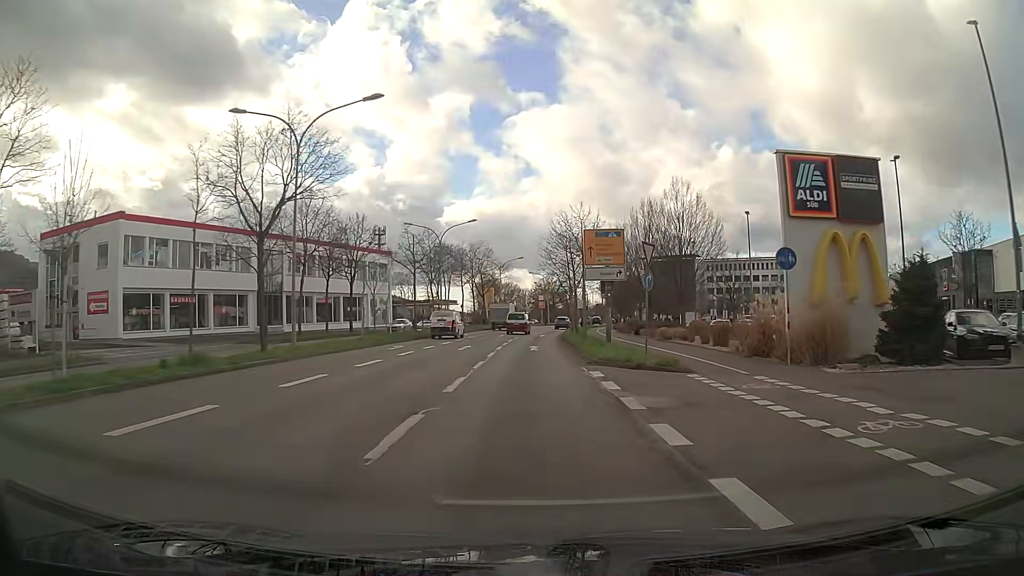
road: primary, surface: asphalt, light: Day
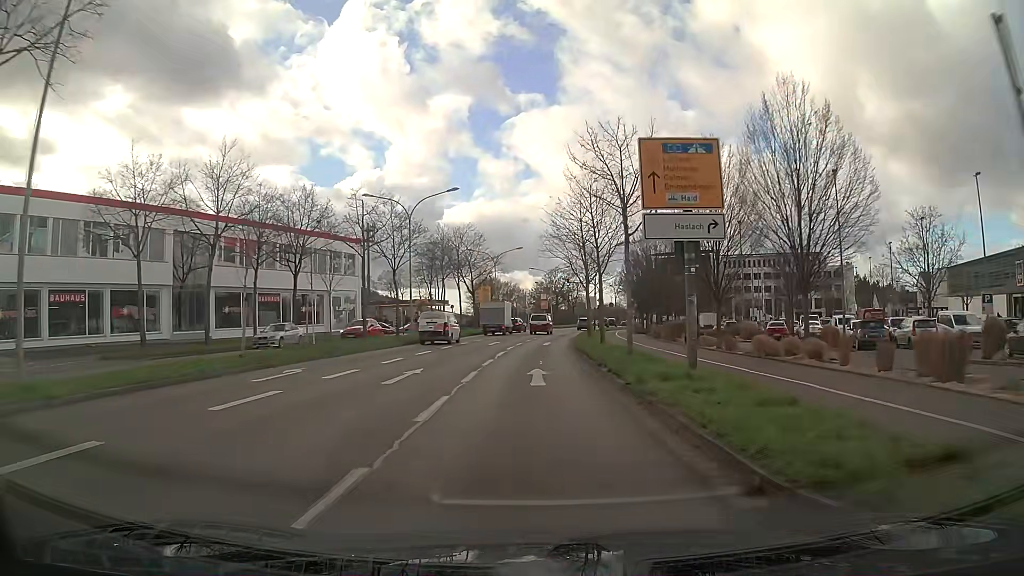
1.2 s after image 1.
(0.0, +15.5) m; 0°
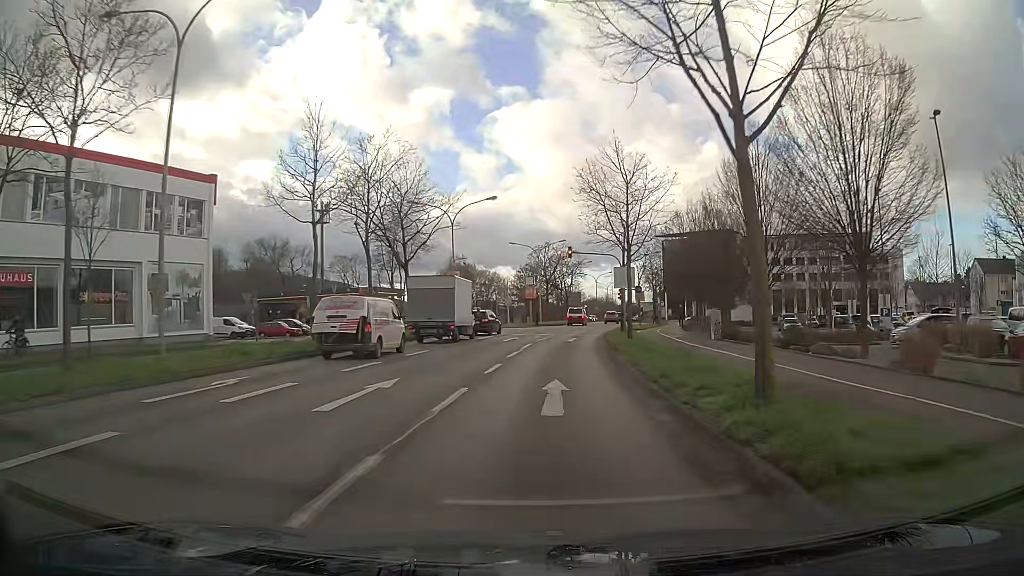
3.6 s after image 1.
(+0.3, +30.1) m; +1°
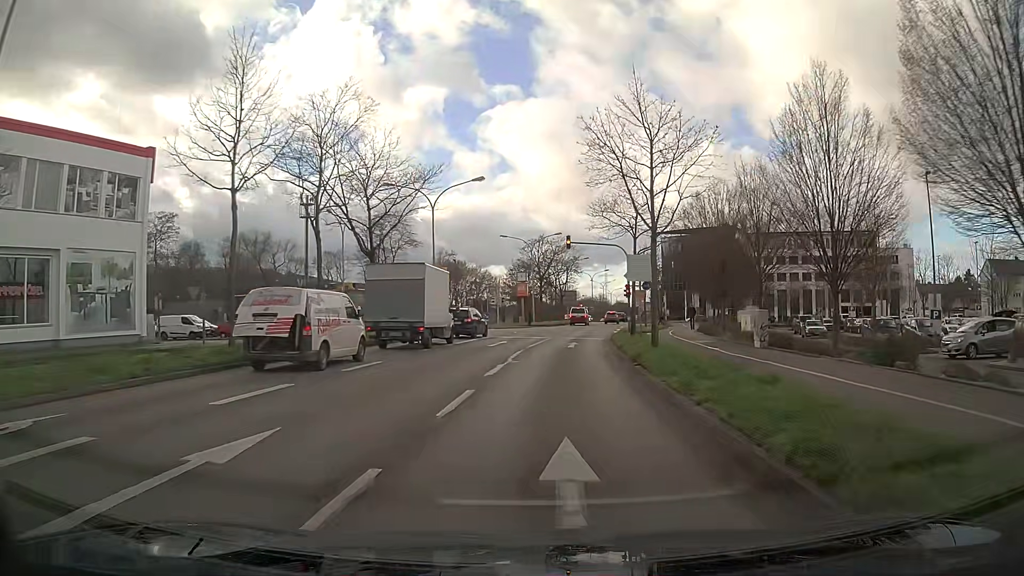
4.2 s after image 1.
(0.0, +6.5) m; +1°
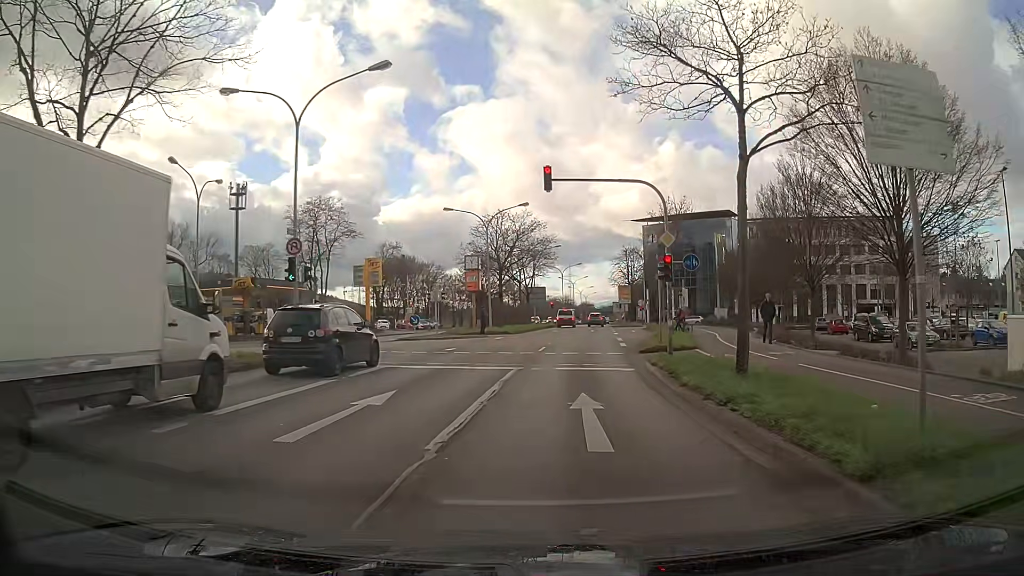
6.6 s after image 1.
(+0.5, +20.0) m; +3°
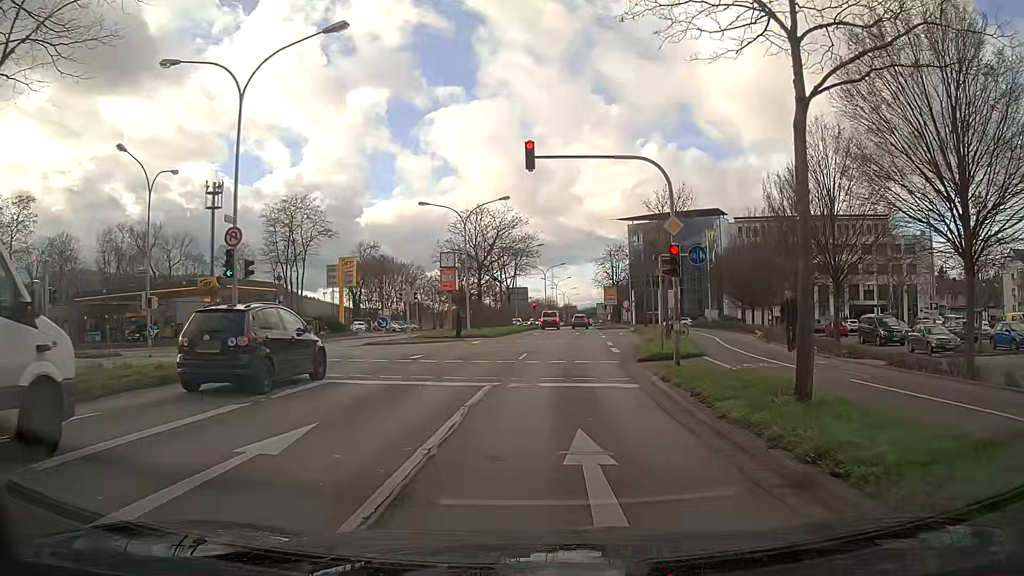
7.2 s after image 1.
(0.0, +3.5) m; +2°
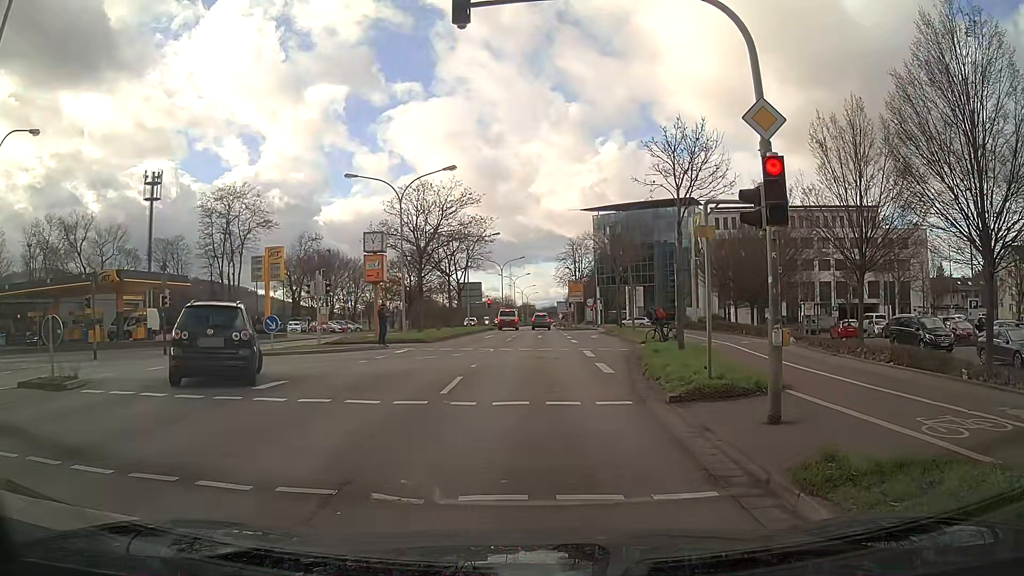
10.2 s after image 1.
(+0.2, +9.3) m; +2°
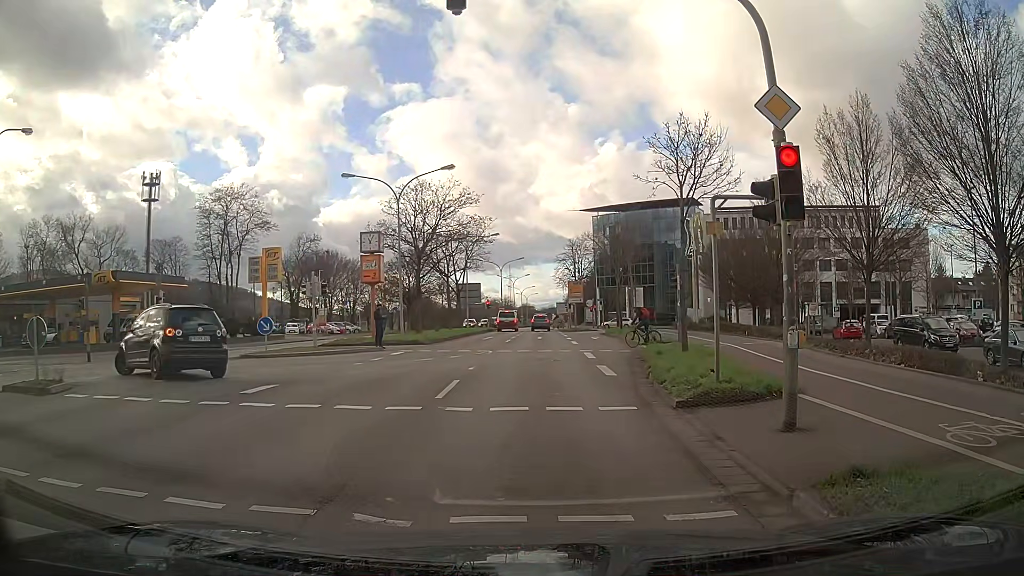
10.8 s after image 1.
(0.0, +0.5) m; 0°
